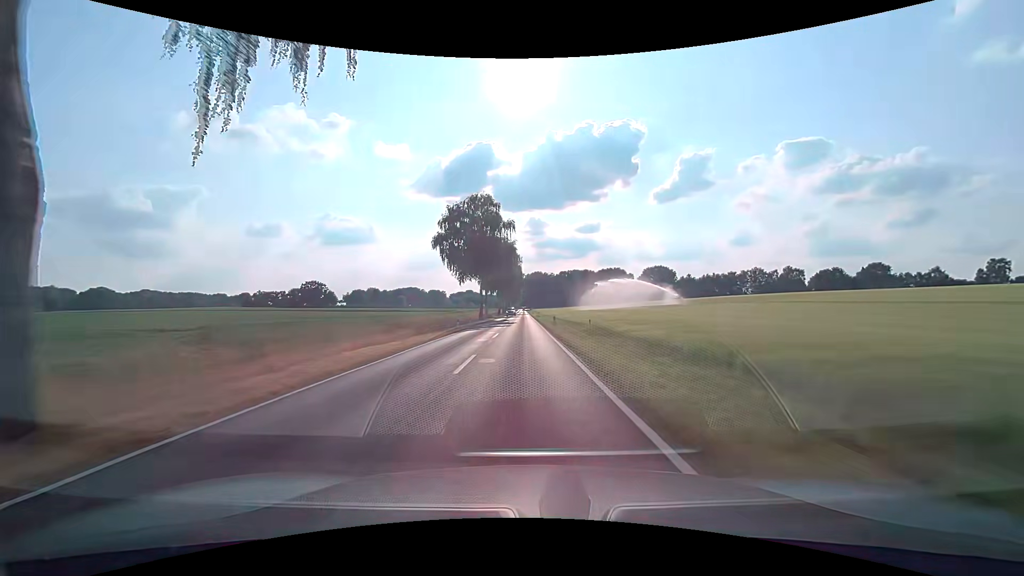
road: tertiary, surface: asphalt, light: Day
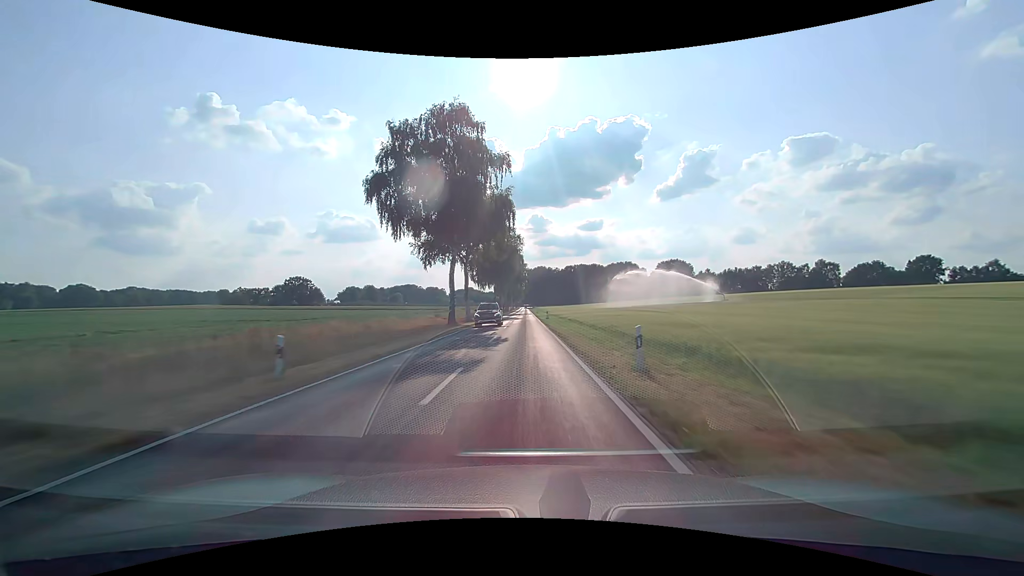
(-0.1, +28.7) m; 0°
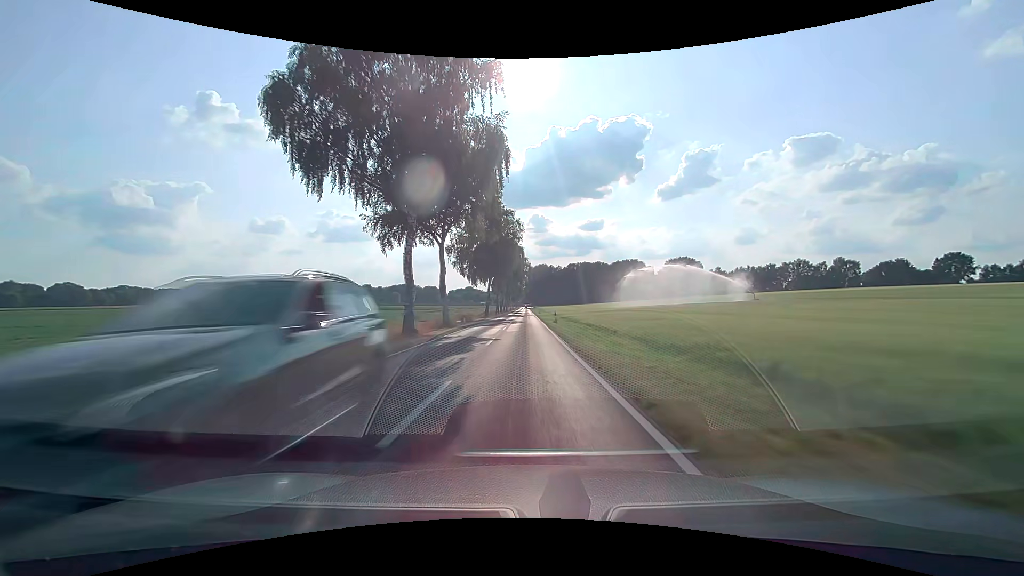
(0.0, +14.8) m; 0°
(0, +10) (0, +20) (0, +30) (0, +40) (0, +50) (0, +60) (0, +70) (0, +80) (0, +90) (0, +100) m
